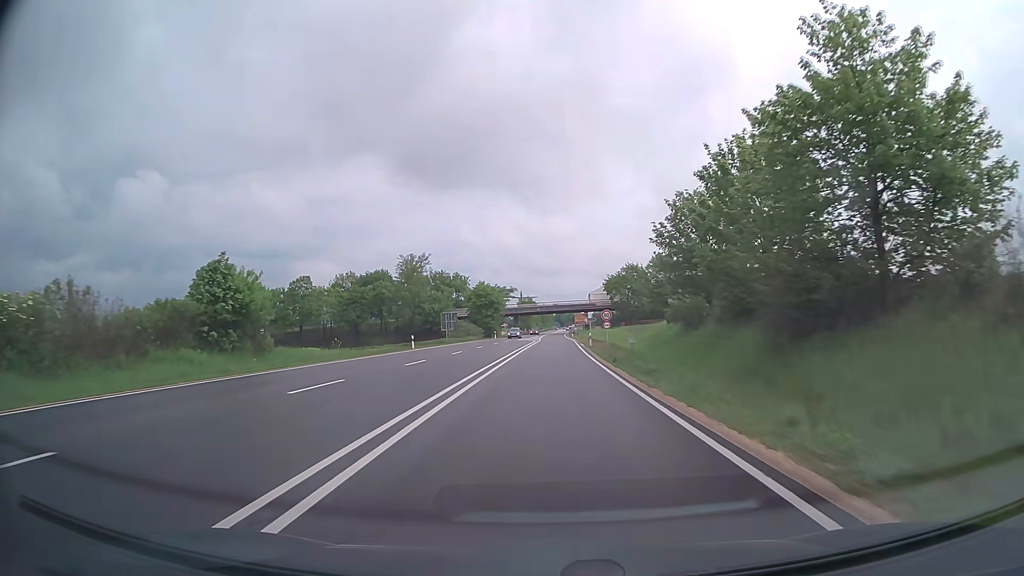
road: trunk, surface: asphalt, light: Day
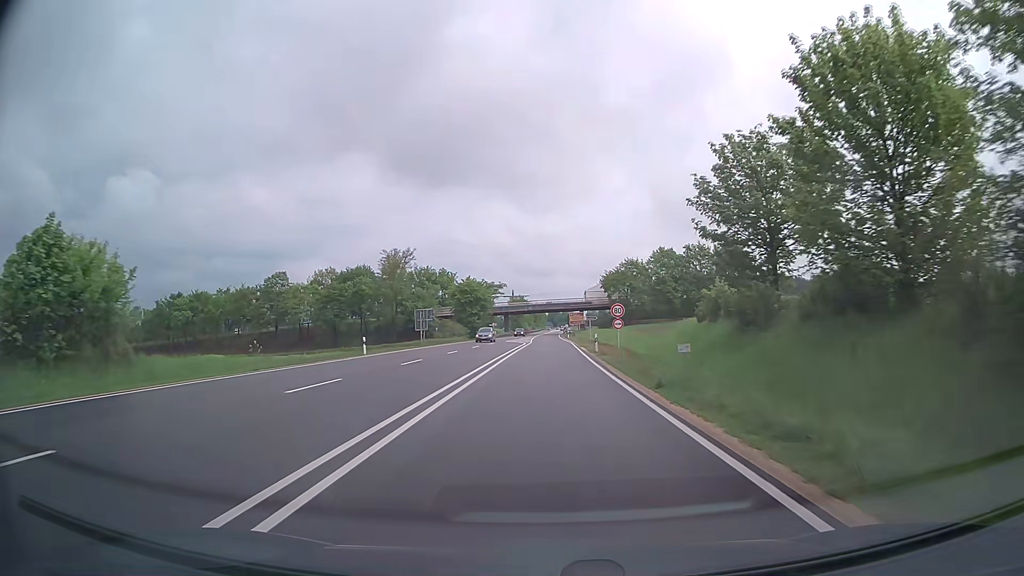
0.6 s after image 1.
(+0.1, +11.8) m; +1°
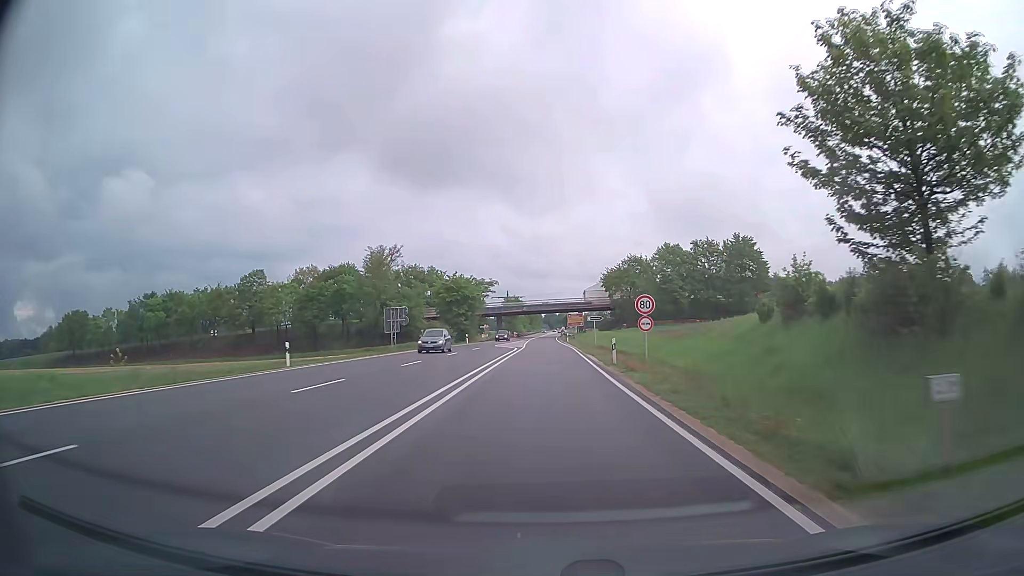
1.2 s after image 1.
(0.0, +11.4) m; 0°
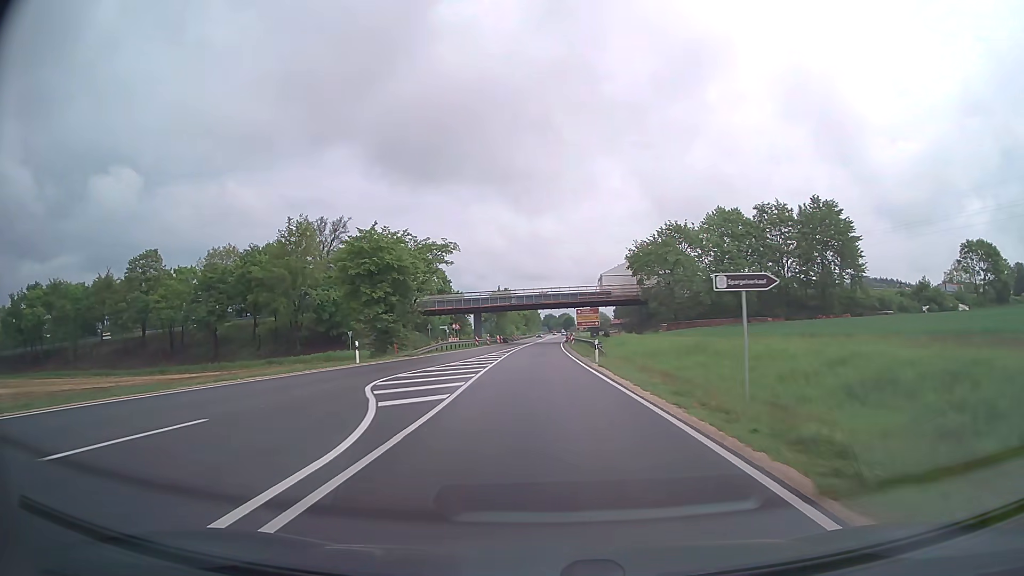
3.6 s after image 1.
(+0.2, +44.8) m; 0°
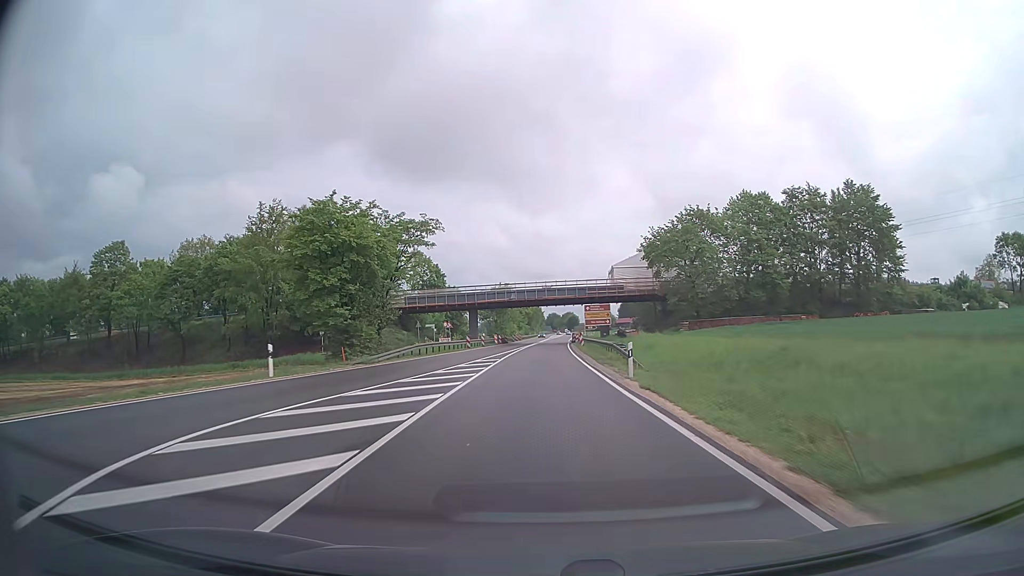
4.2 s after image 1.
(0.0, +11.2) m; 0°
